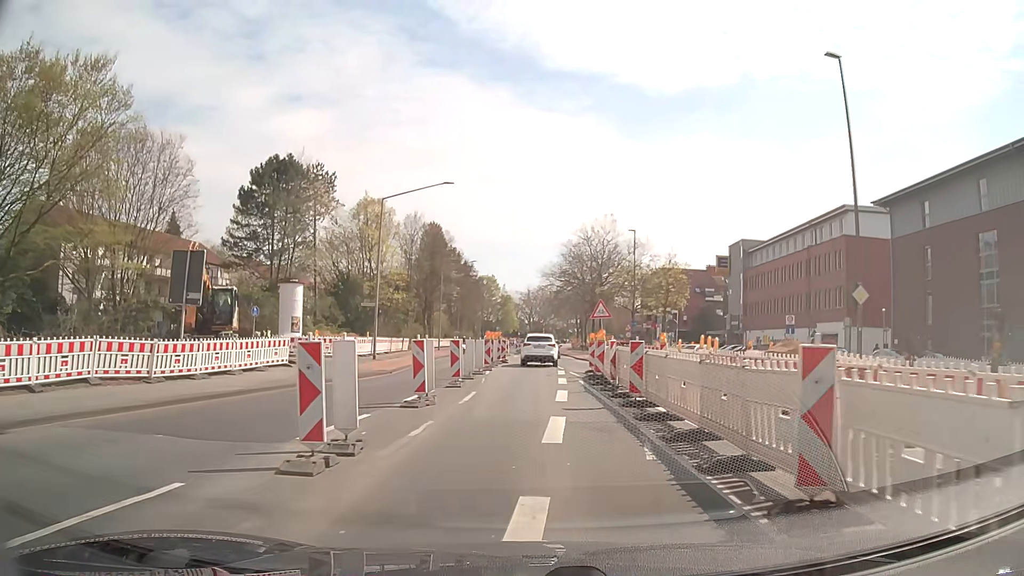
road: secondary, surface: asphalt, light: Day
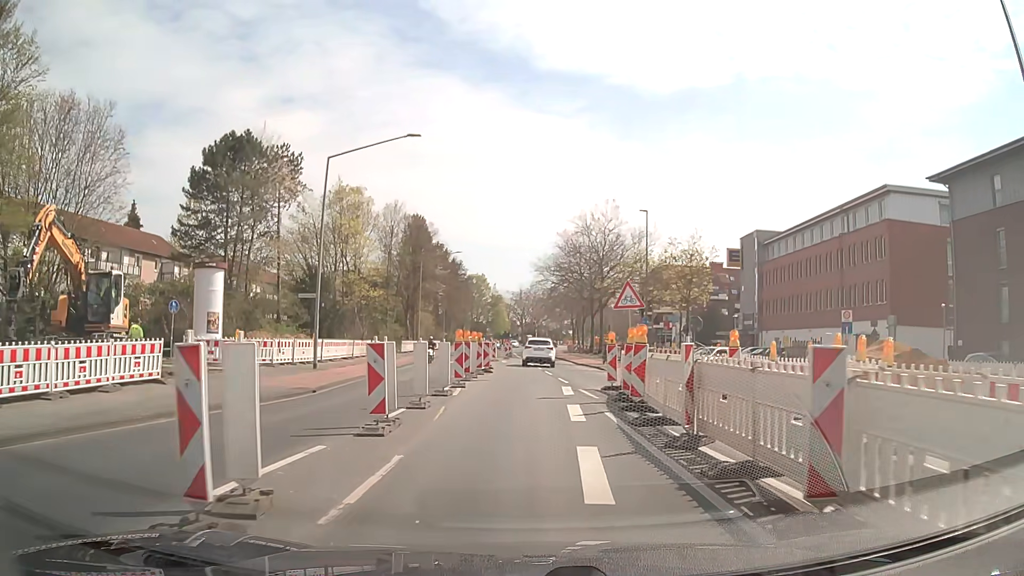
(0.0, +9.1) m; 0°
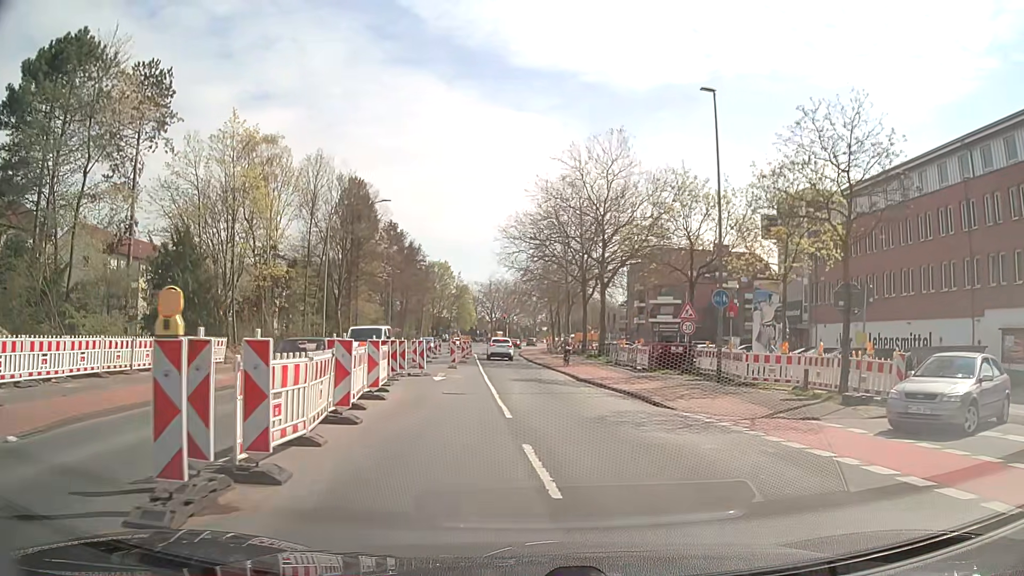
(+0.4, +22.7) m; +2°
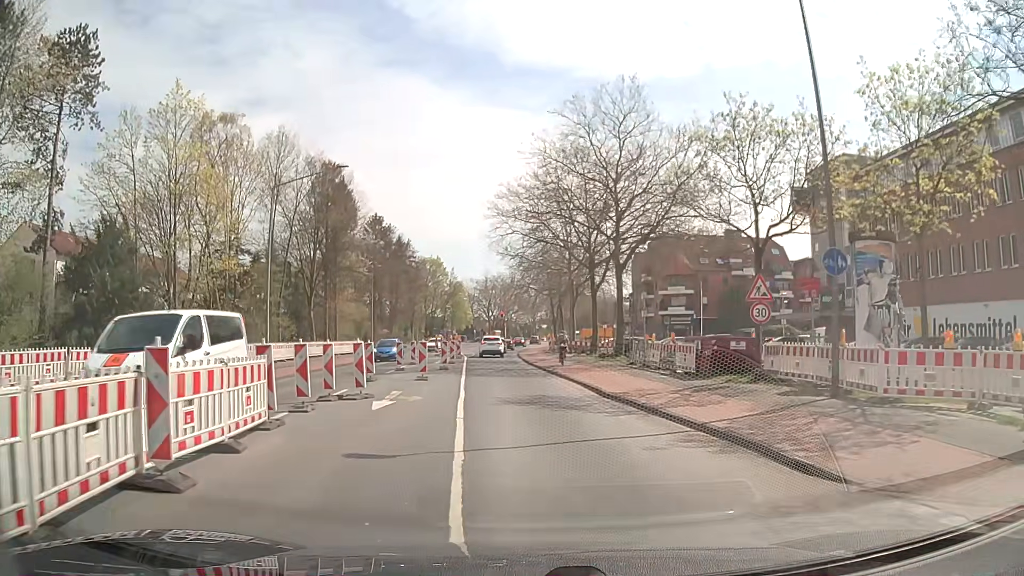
(0.0, +9.1) m; 0°
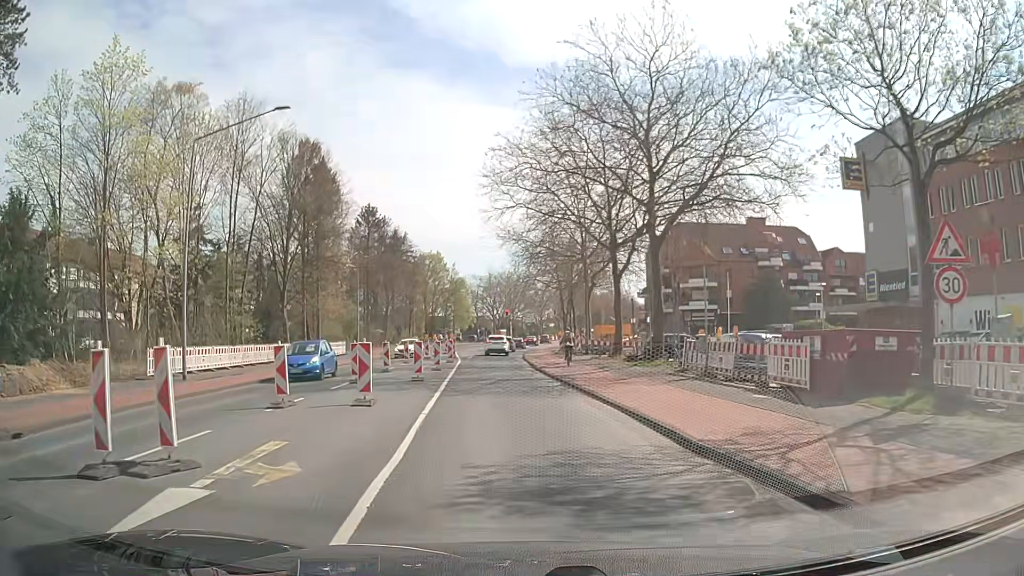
(-0.1, +9.1) m; -1°
